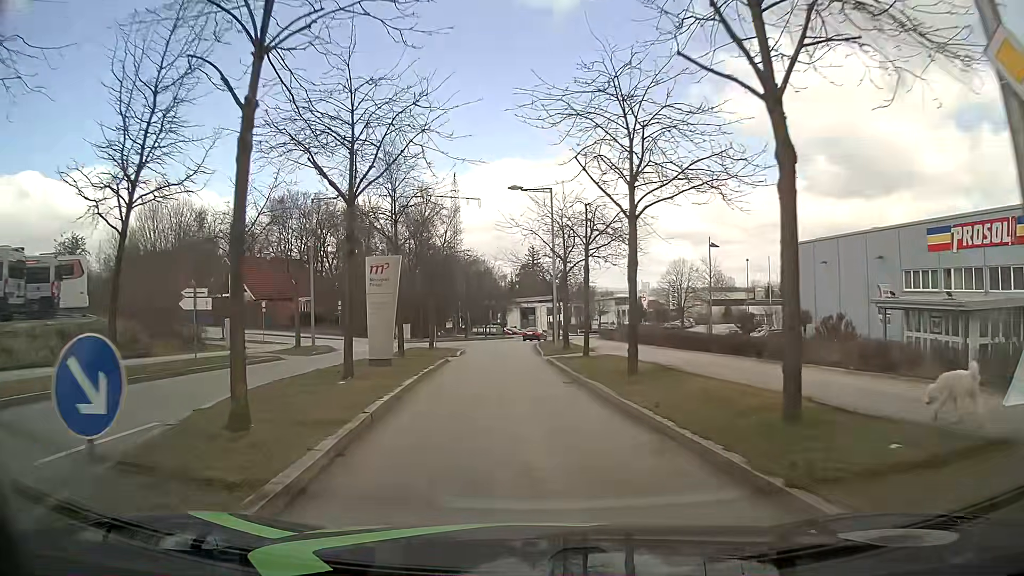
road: residential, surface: asphalt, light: Day
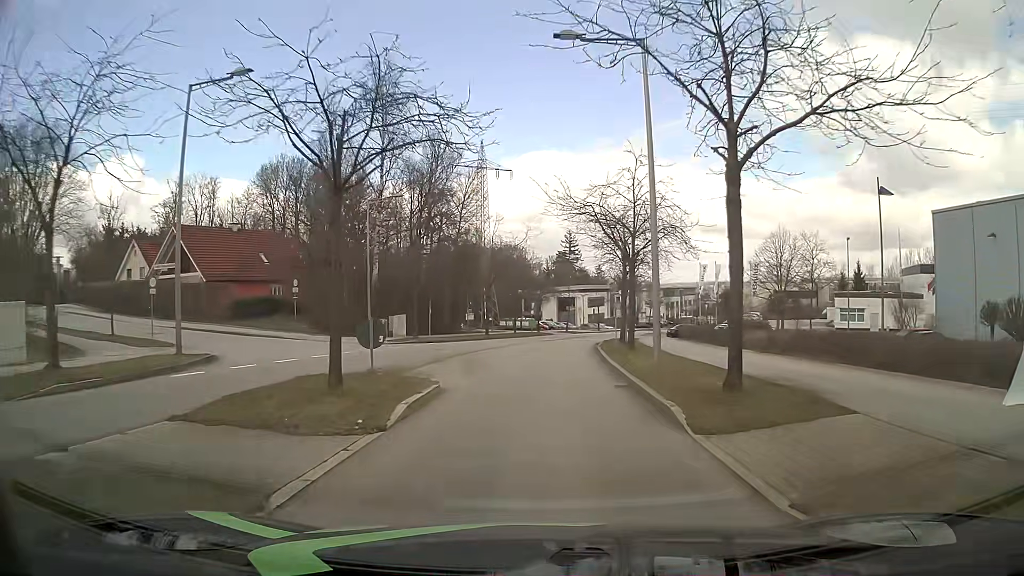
(-0.9, +20.7) m; -2°
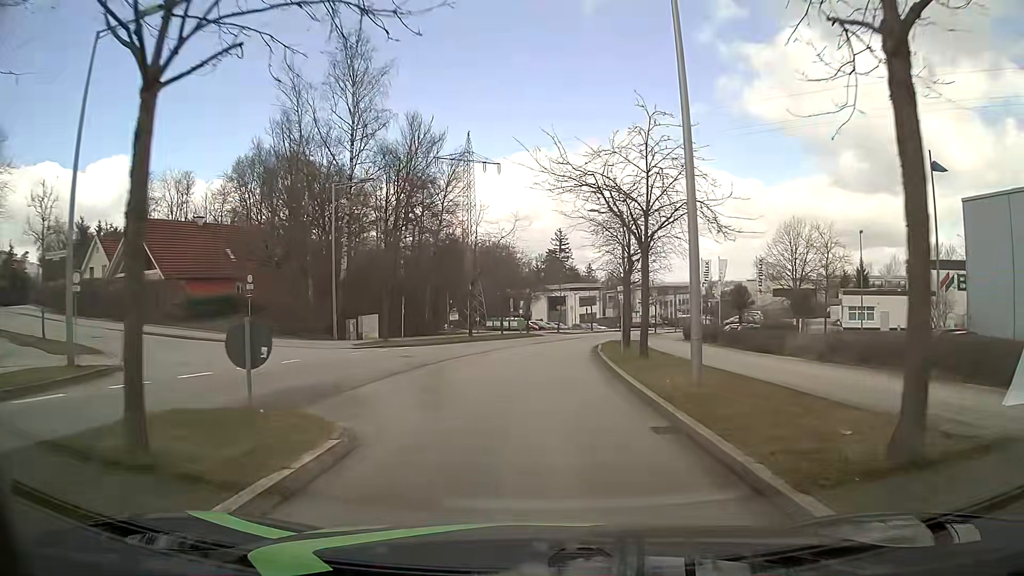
(0.0, +5.5) m; +1°
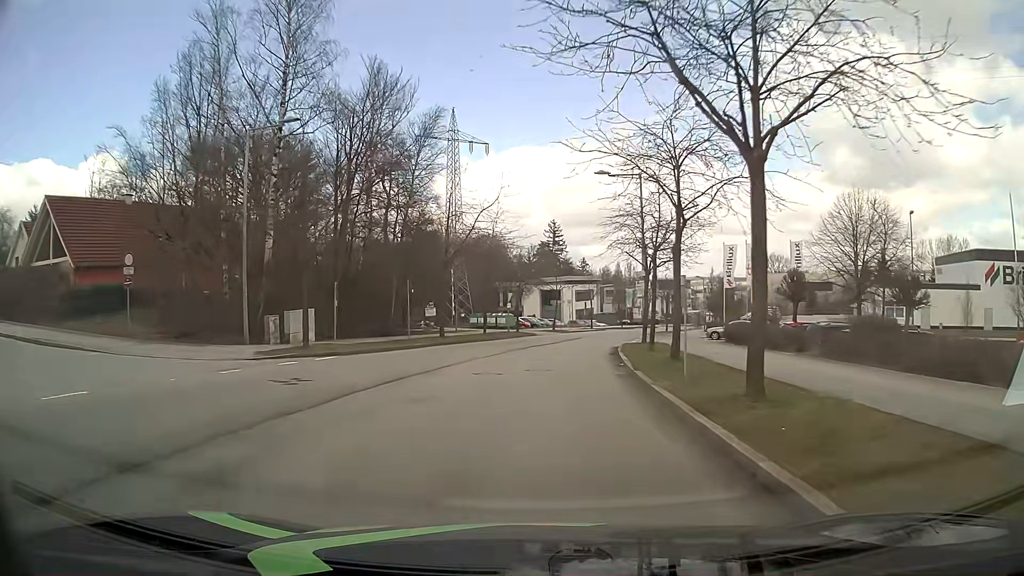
(+0.1, +11.4) m; +1°
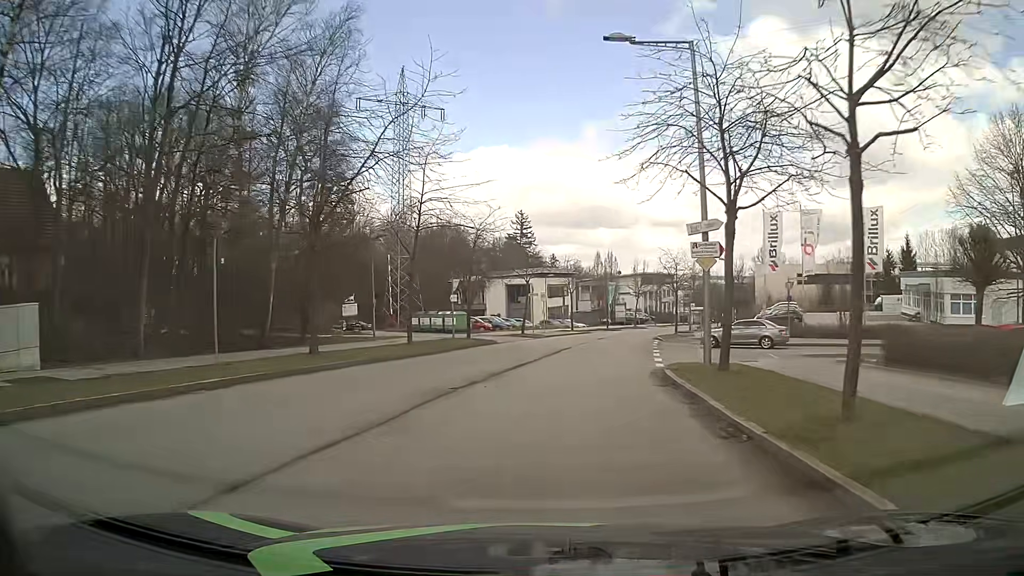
(+0.3, +18.3) m; +2°
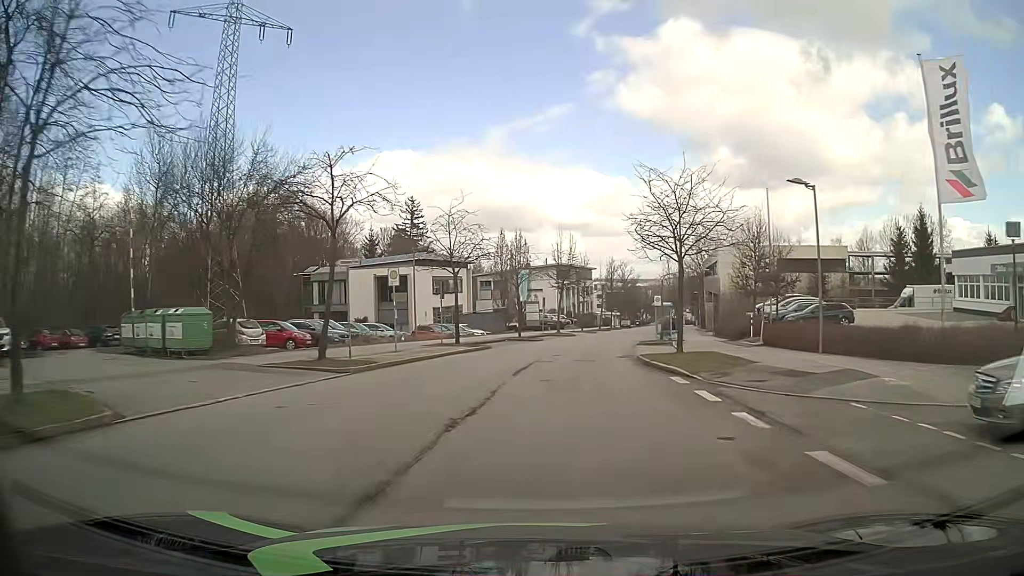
(+2.3, +27.8) m; +8°
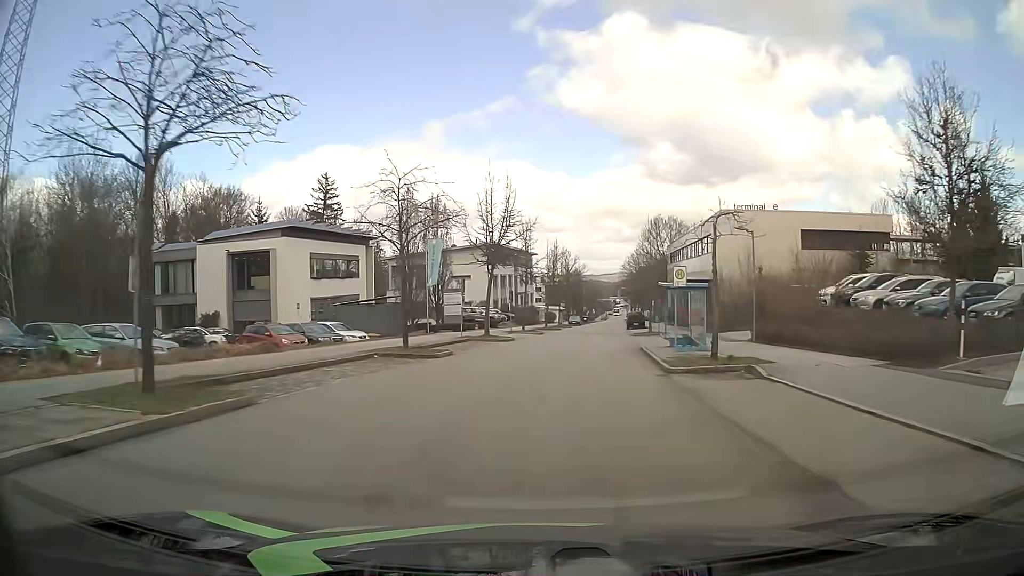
(+1.2, +22.5) m; +6°
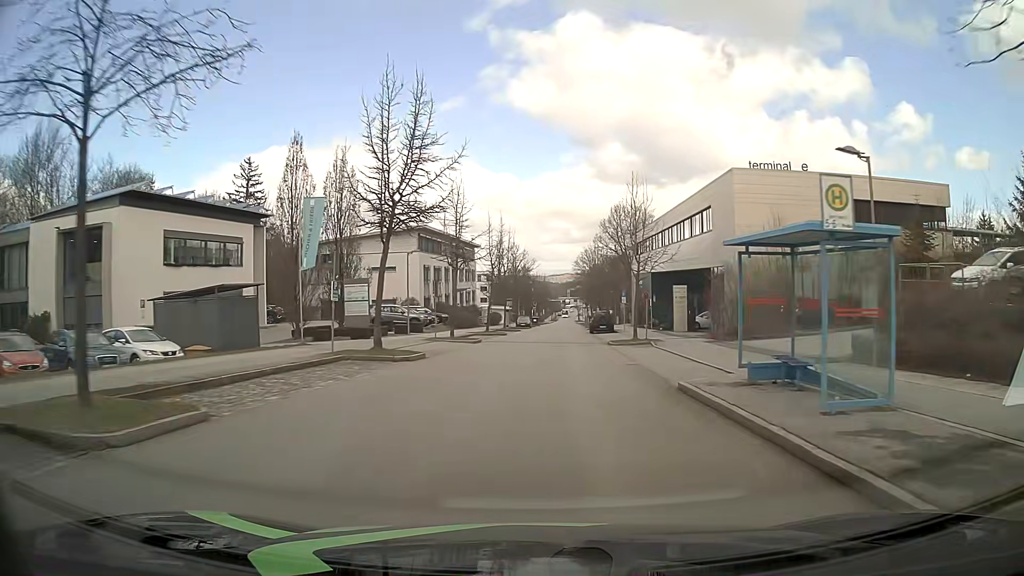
(+0.6, +15.4) m; +4°
(0, +10) (+1, +20) (+1, +30) (+1, +40) (+2, +50) (+2, +60) (+3, +70) (+3, +80) (+4, +90) (+5, +100) m
